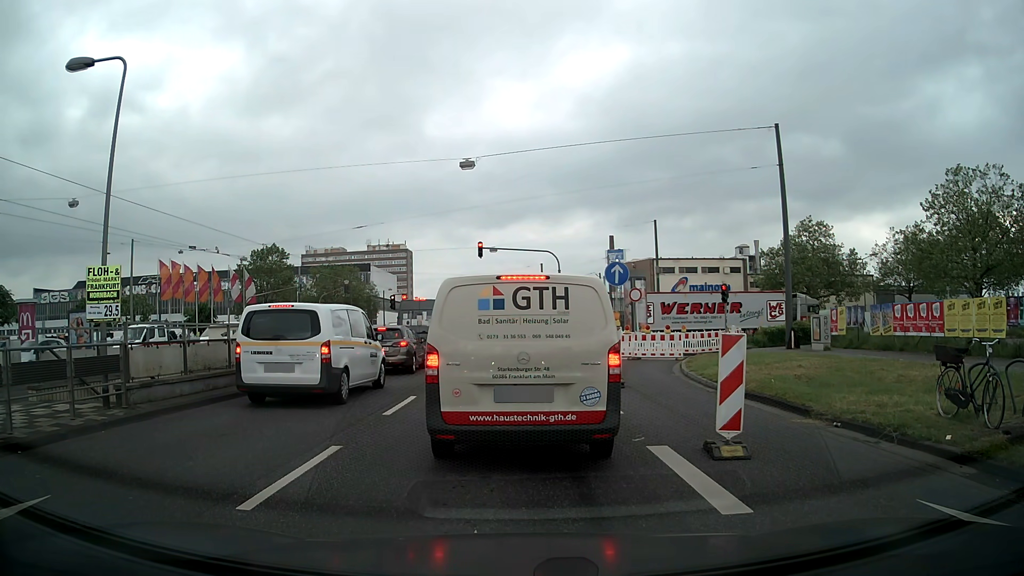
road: primary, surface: asphalt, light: Day
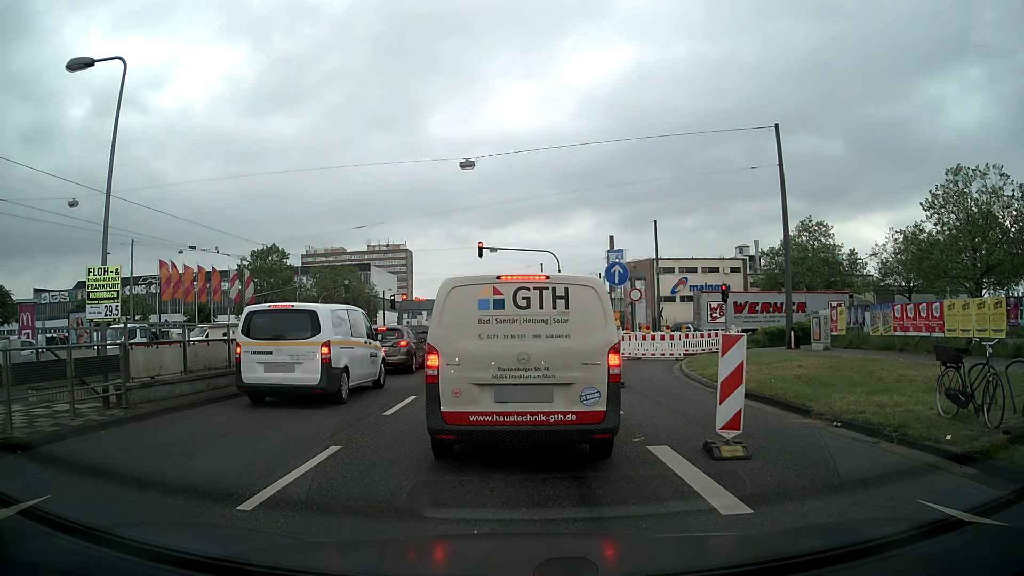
(0.0, 0.0) m; 0°
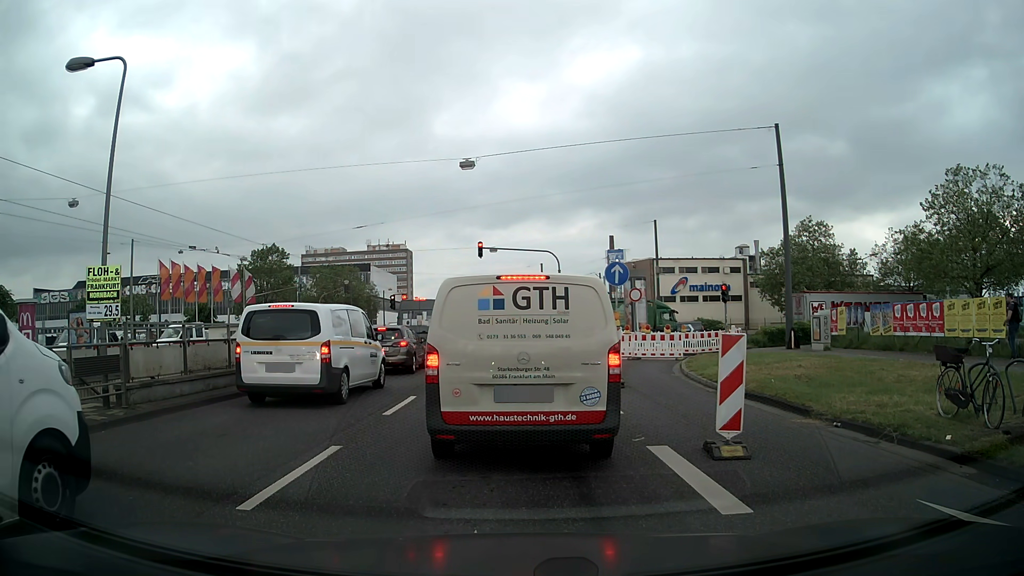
(0.0, 0.0) m; 0°
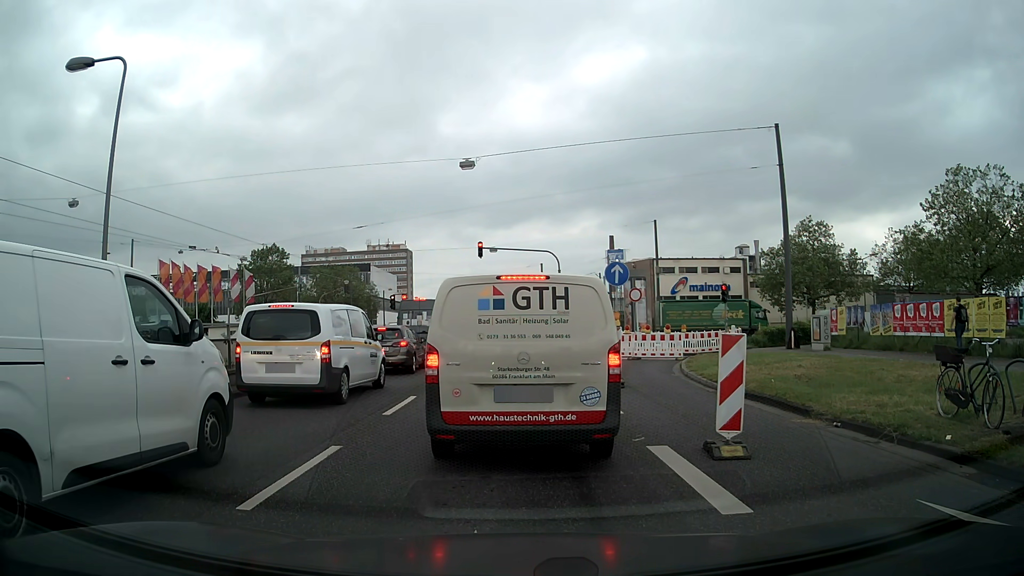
(0.0, 0.0) m; 0°
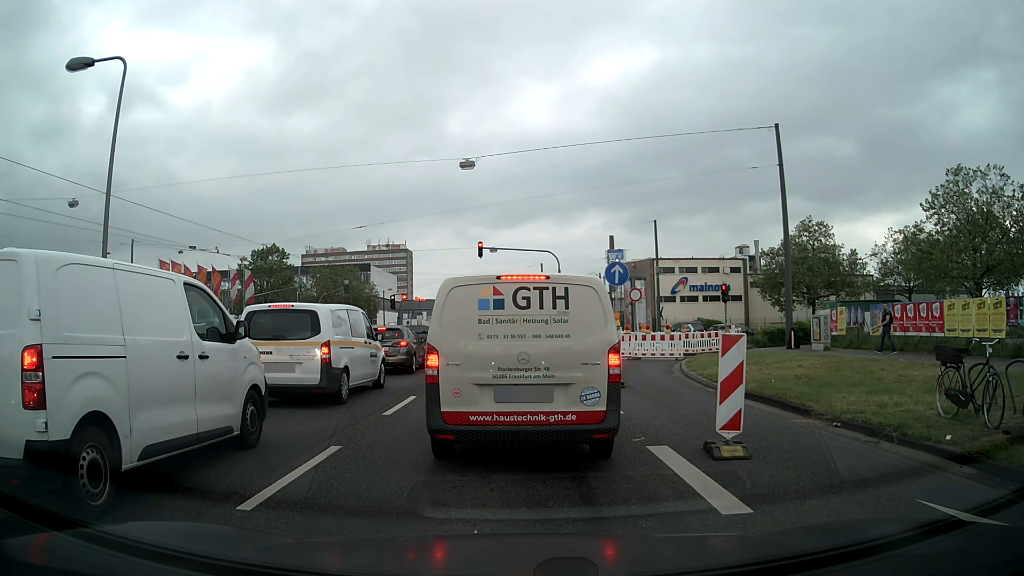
(0.0, 0.0) m; 0°
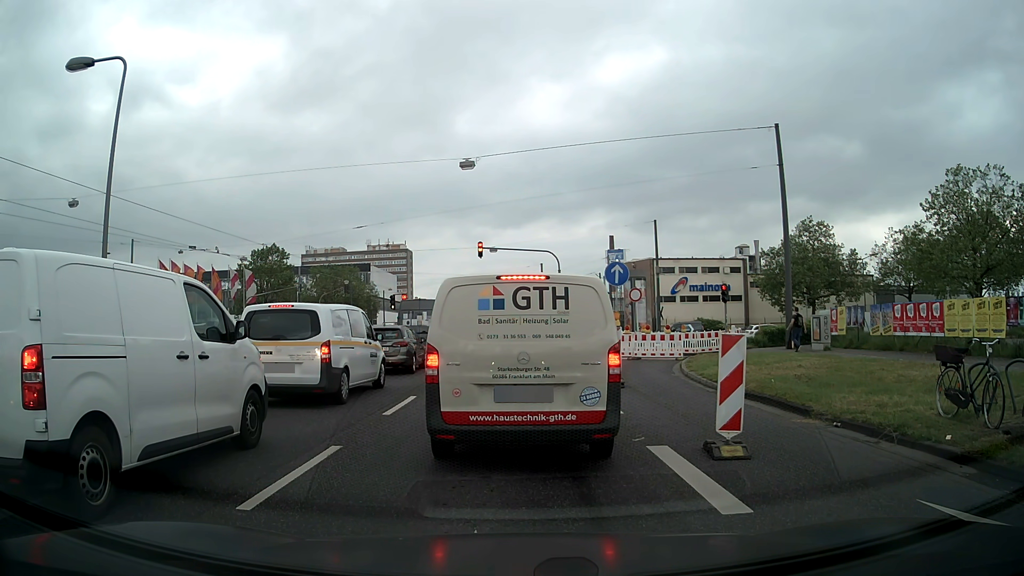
(0.0, 0.0) m; 0°
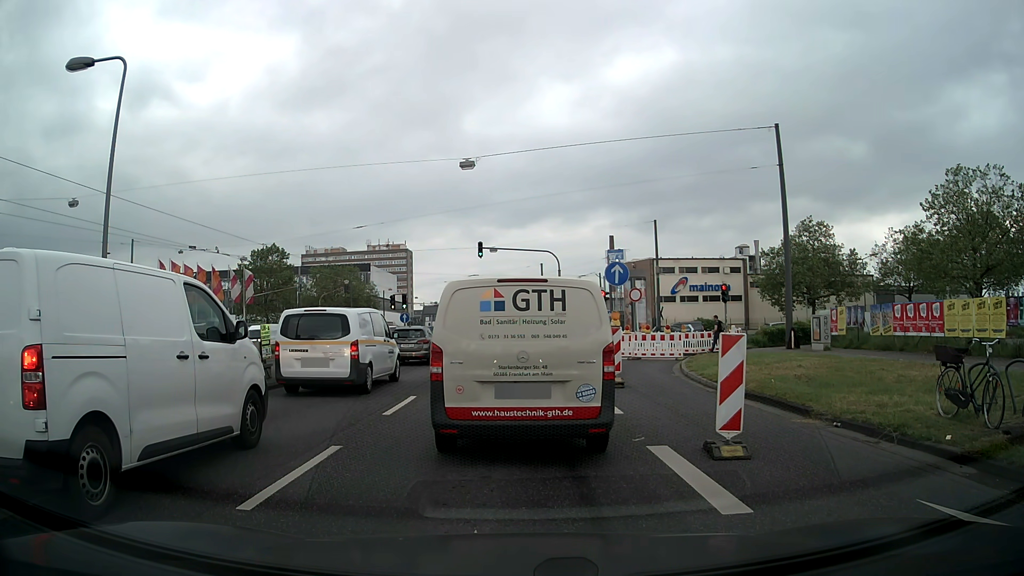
(0.0, 0.0) m; 0°
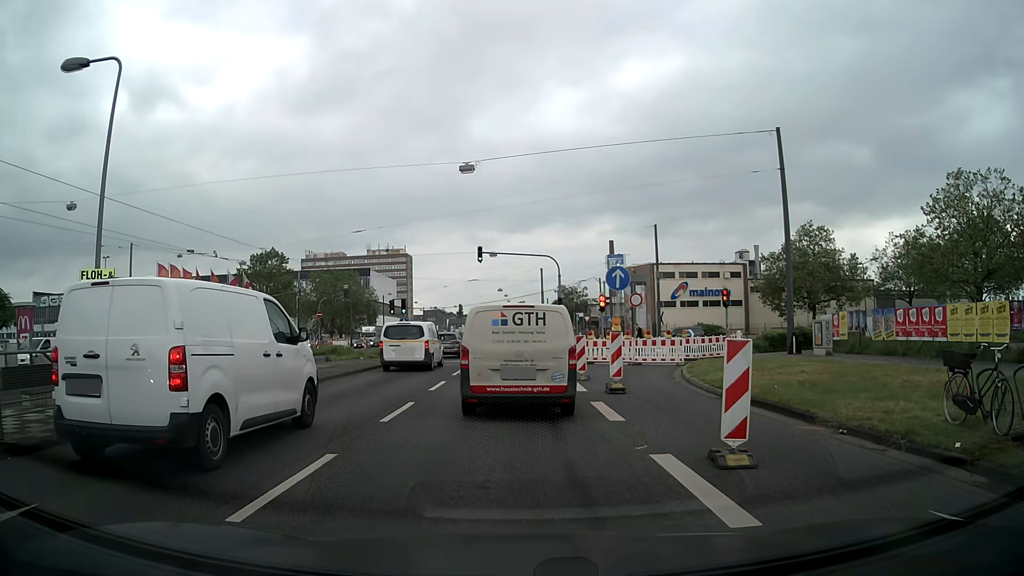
(0.0, +0.2) m; 0°
